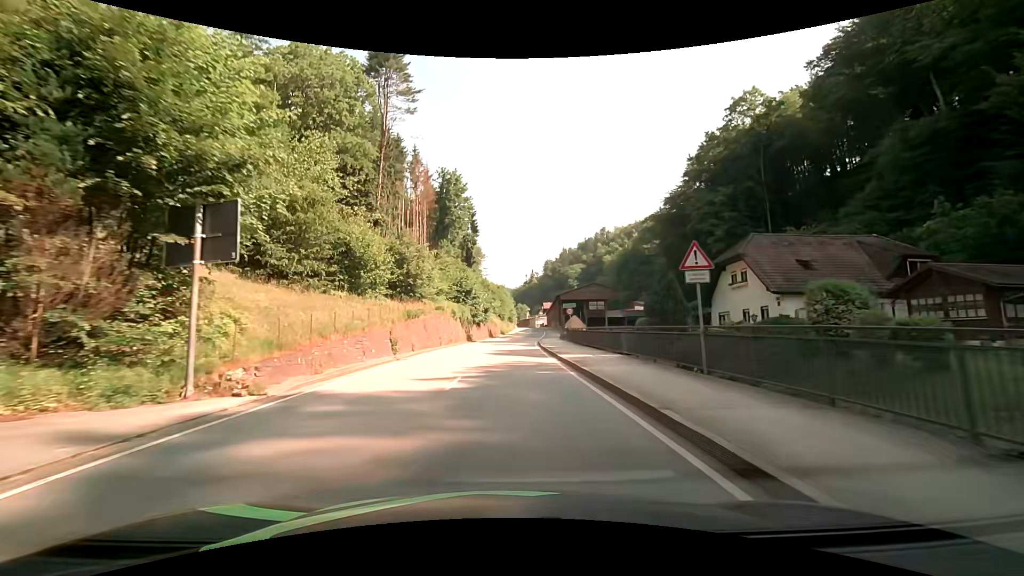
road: secondary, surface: asphalt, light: Day
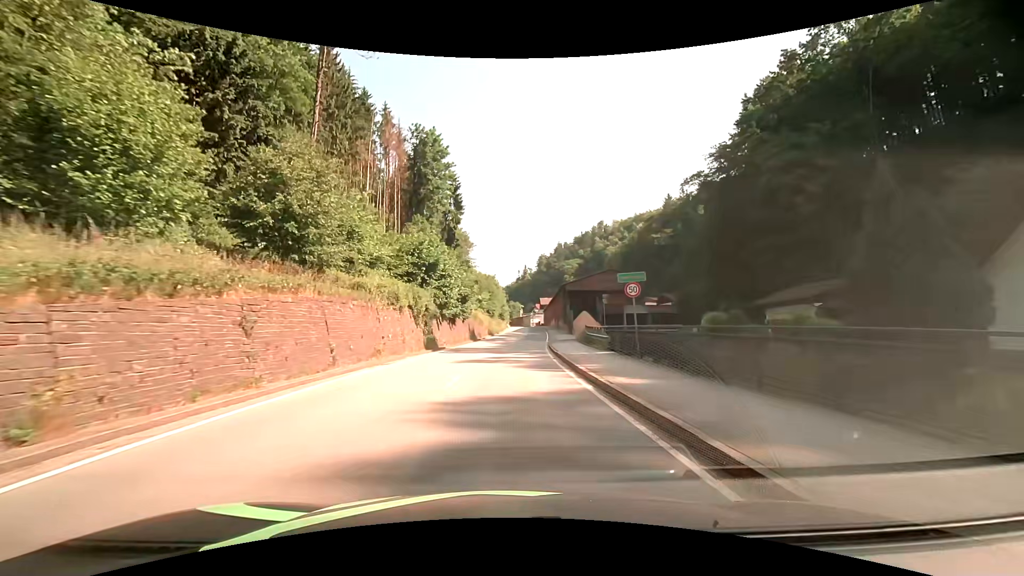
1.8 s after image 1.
(+0.1, +23.3) m; +1°
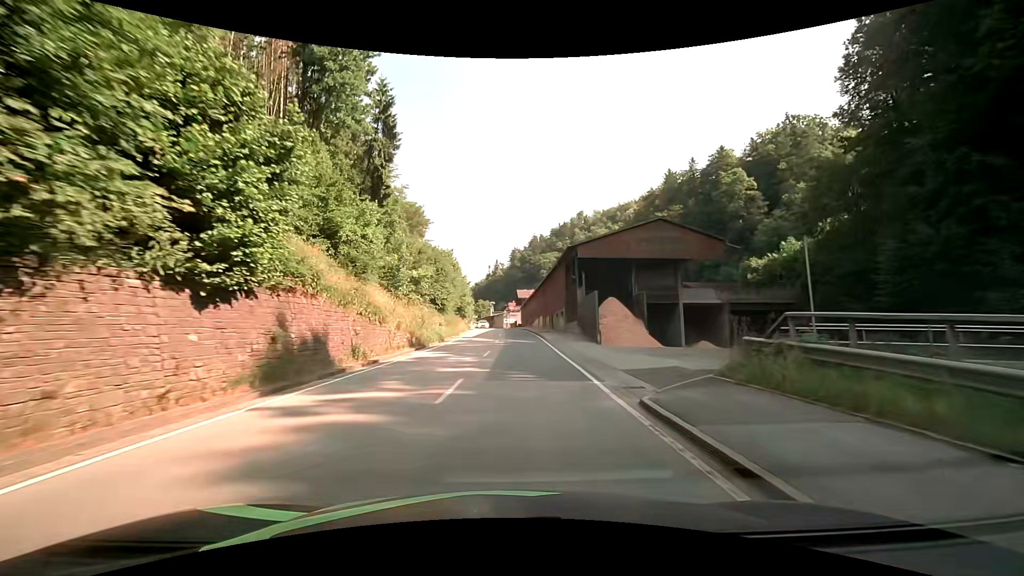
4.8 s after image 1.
(+1.0, +38.2) m; +3°
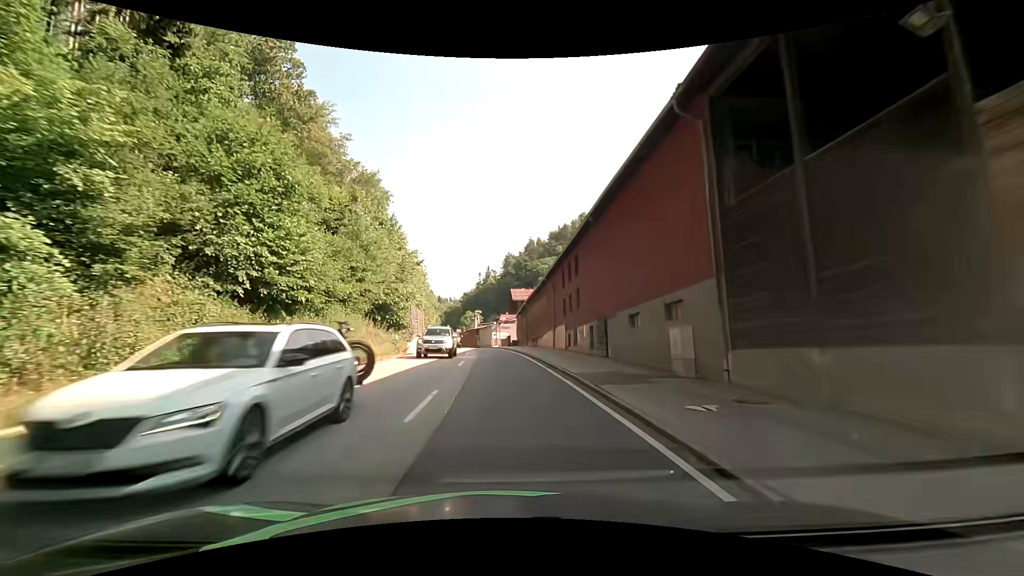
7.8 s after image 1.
(+1.3, +37.7) m; +1°
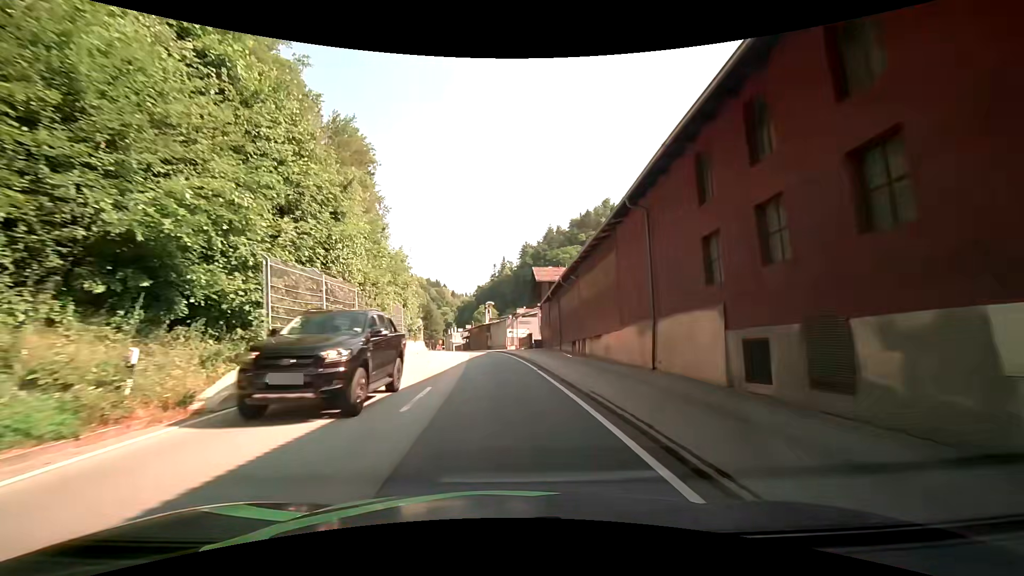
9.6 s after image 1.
(-0.1, +22.4) m; -2°
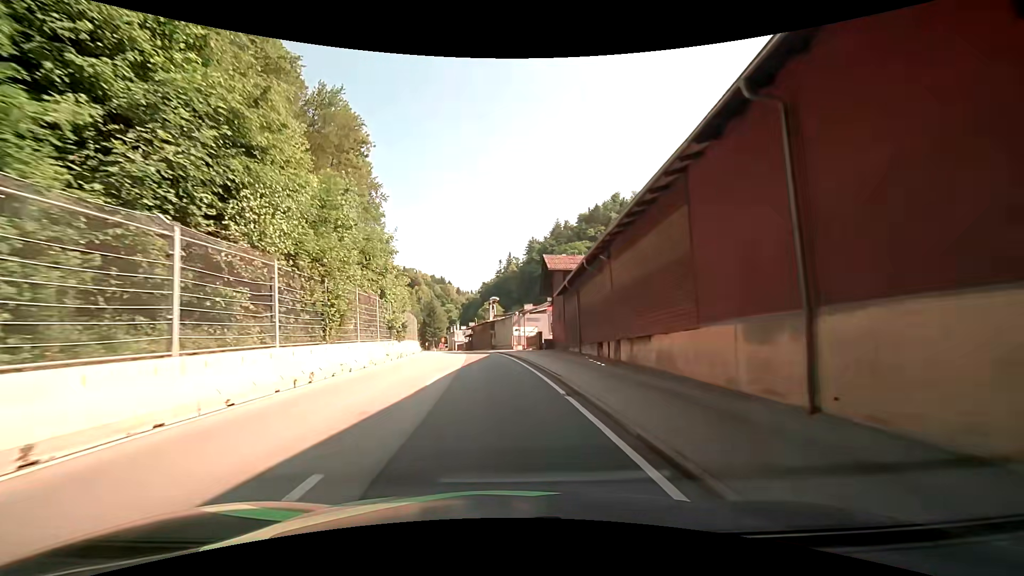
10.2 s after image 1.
(0.0, +7.5) m; 0°
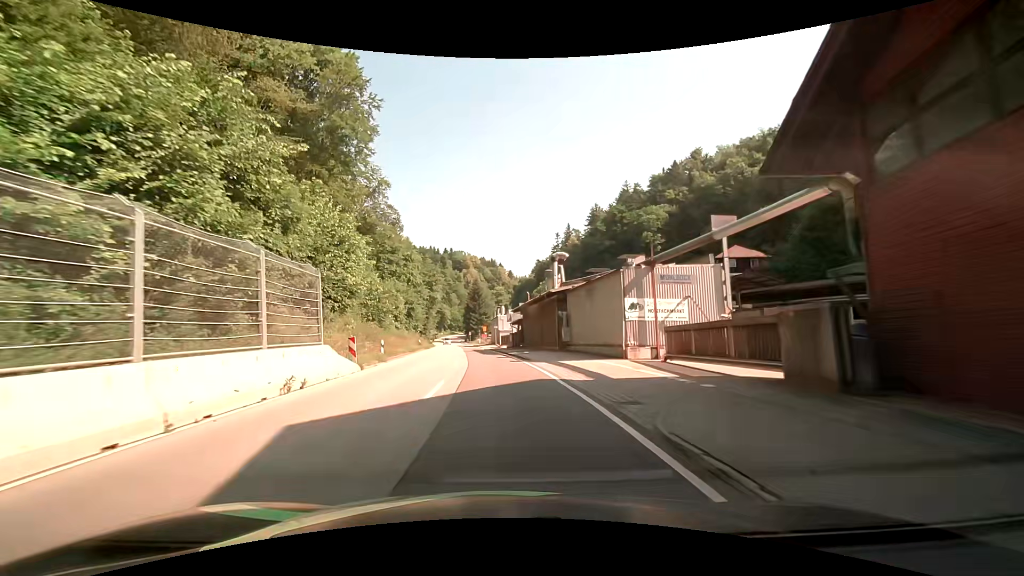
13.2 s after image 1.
(-2.1, +38.1) m; -6°
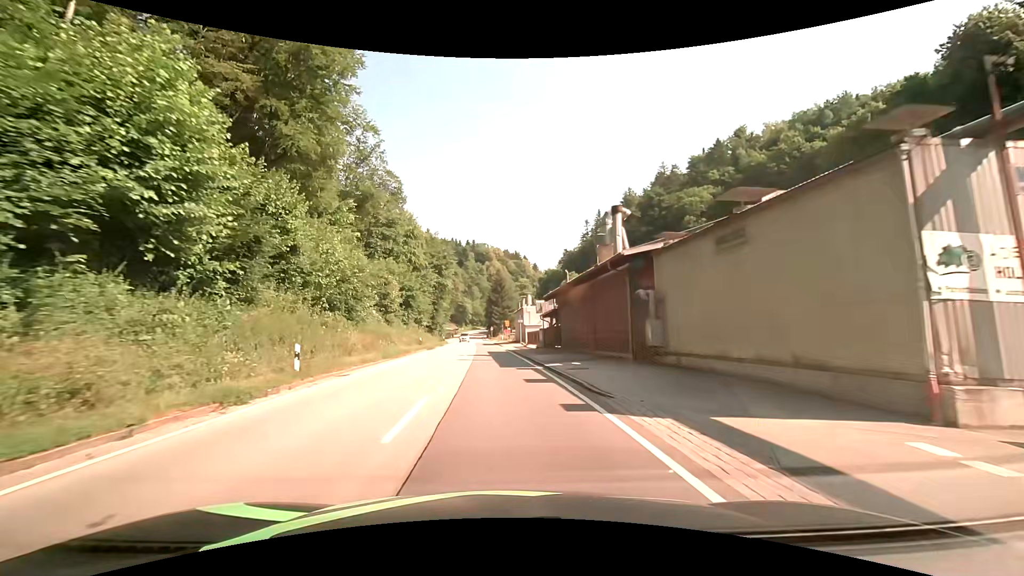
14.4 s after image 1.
(-0.3, +15.5) m; -2°
(0, +10) (-1, +20) (-1, +30) (-2, +40) (-2, +50) (-3, +60) (-4, +70) (-5, +80) (-5, +90) (-6, +100) m
